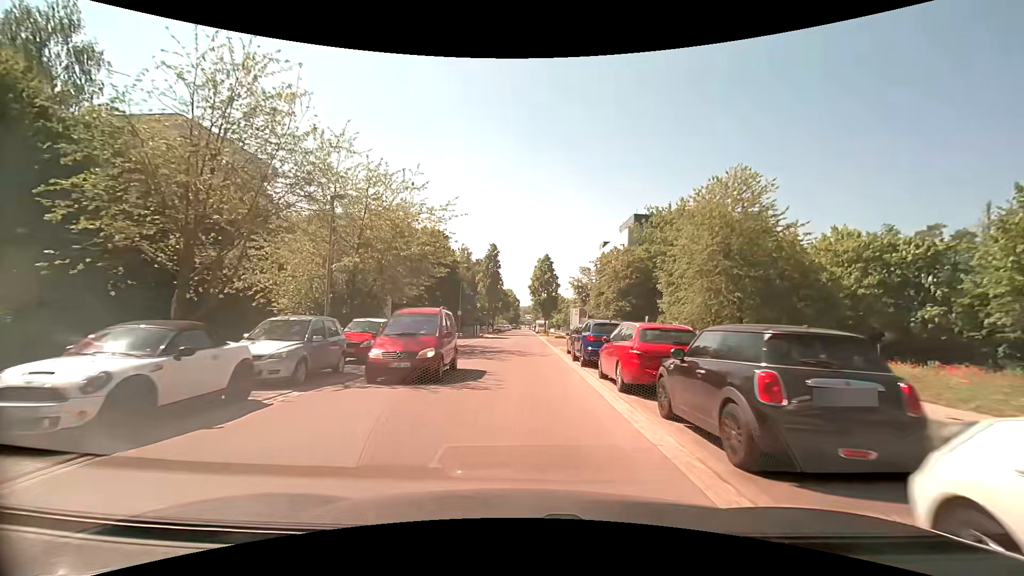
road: unclassified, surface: asphalt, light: Day
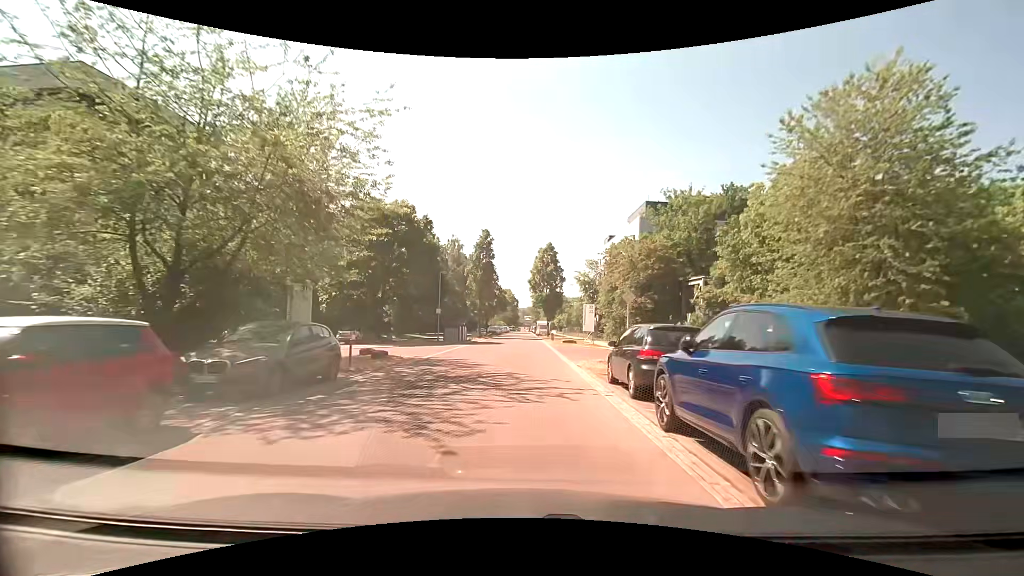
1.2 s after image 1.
(0.0, +12.9) m; 0°
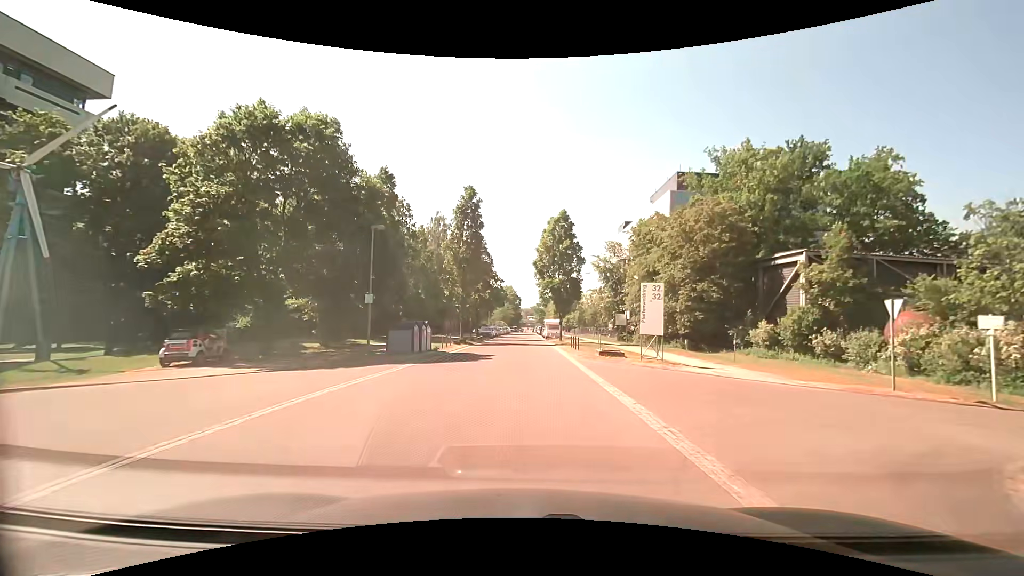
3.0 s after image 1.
(-0.1, +19.9) m; 0°
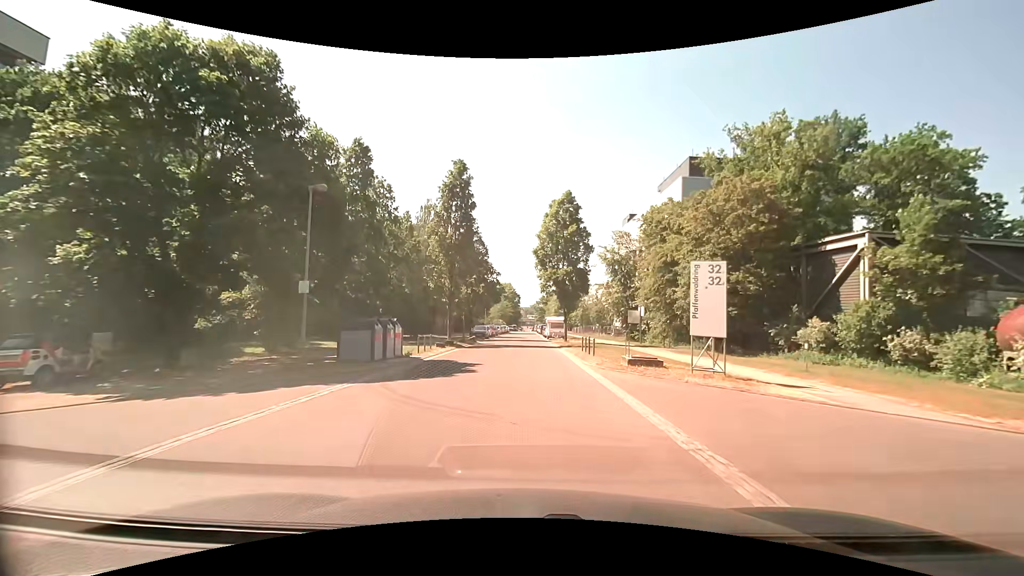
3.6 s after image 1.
(0.0, +6.8) m; 0°
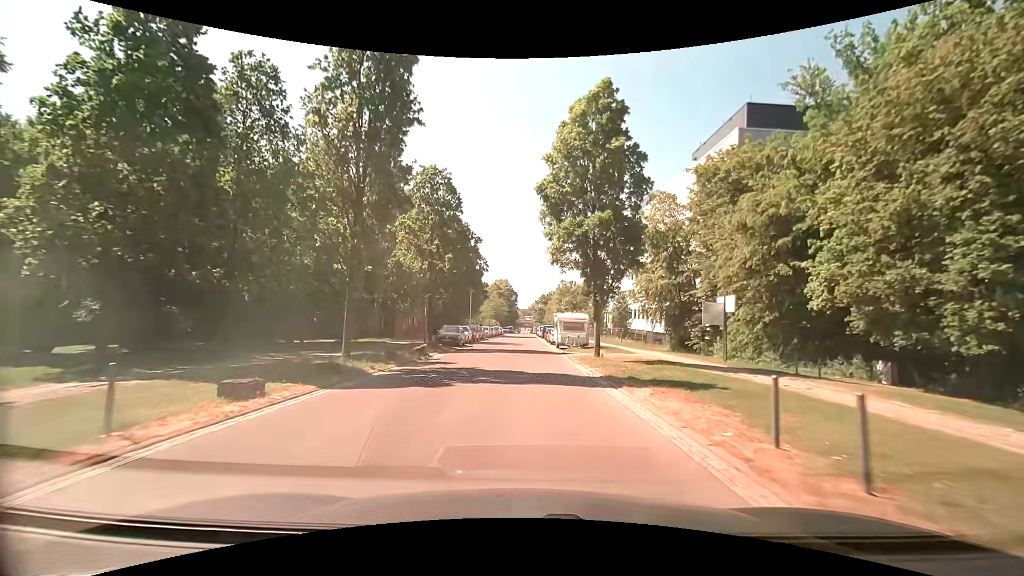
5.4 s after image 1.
(+0.1, +20.6) m; 0°
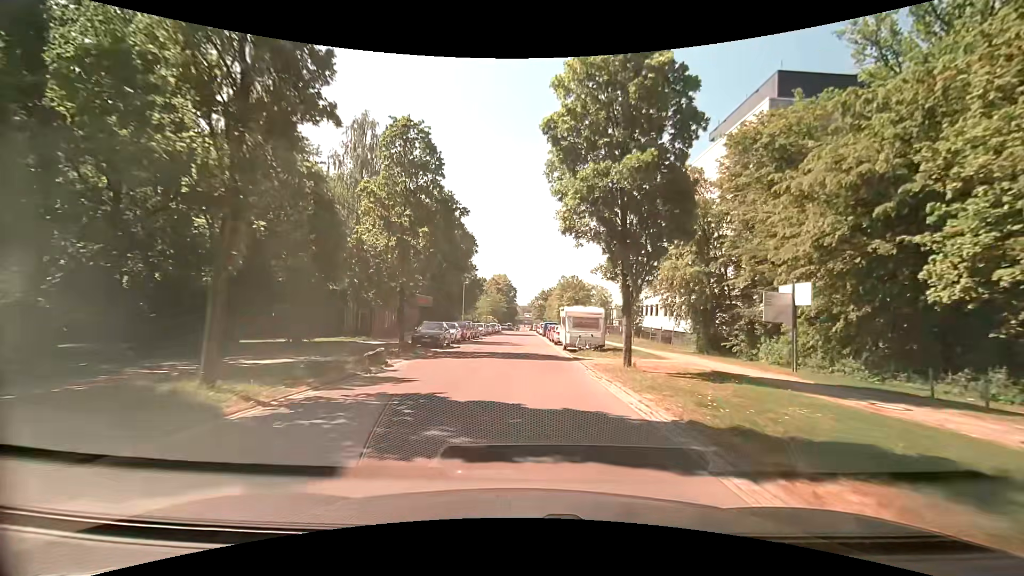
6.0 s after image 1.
(0.0, +7.0) m; 0°
(0, +10) (0, +20) (0, +30) (0, +40) (0, +50) (0, +60) (0, +70) (0, +80) (0, +90) (-1, +100) m
